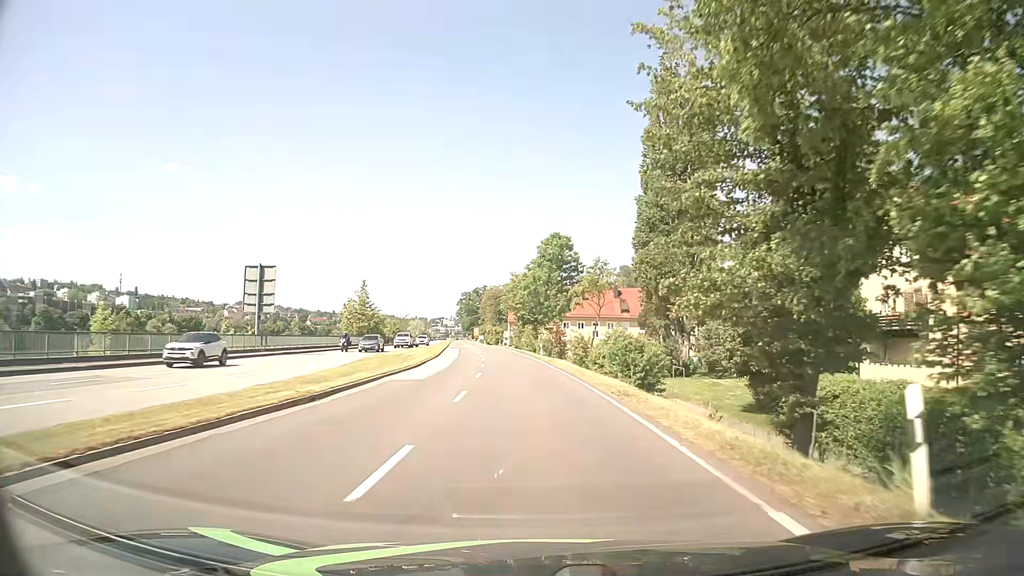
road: primary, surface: asphalt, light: Day
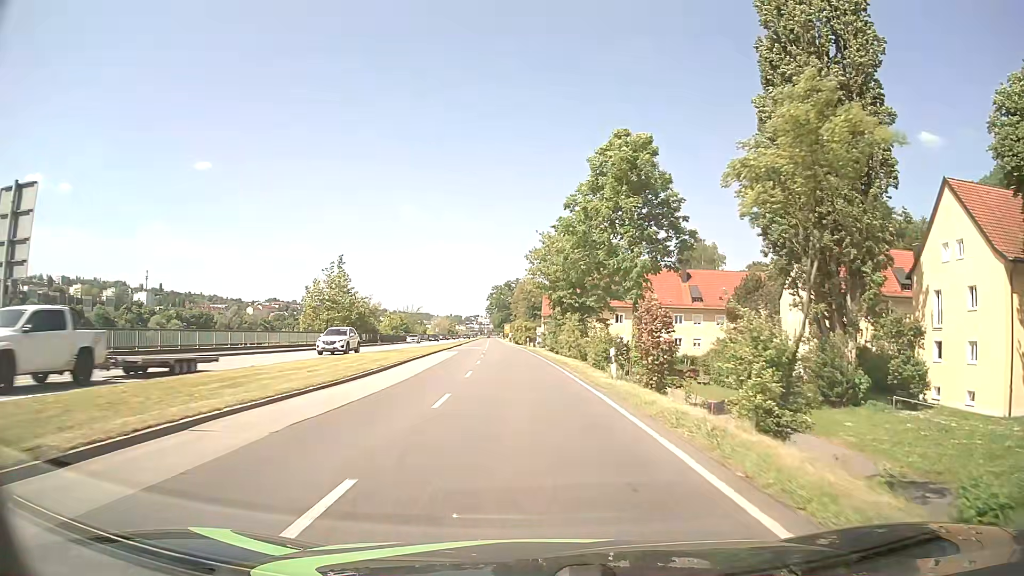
(-0.8, +30.1) m; -3°
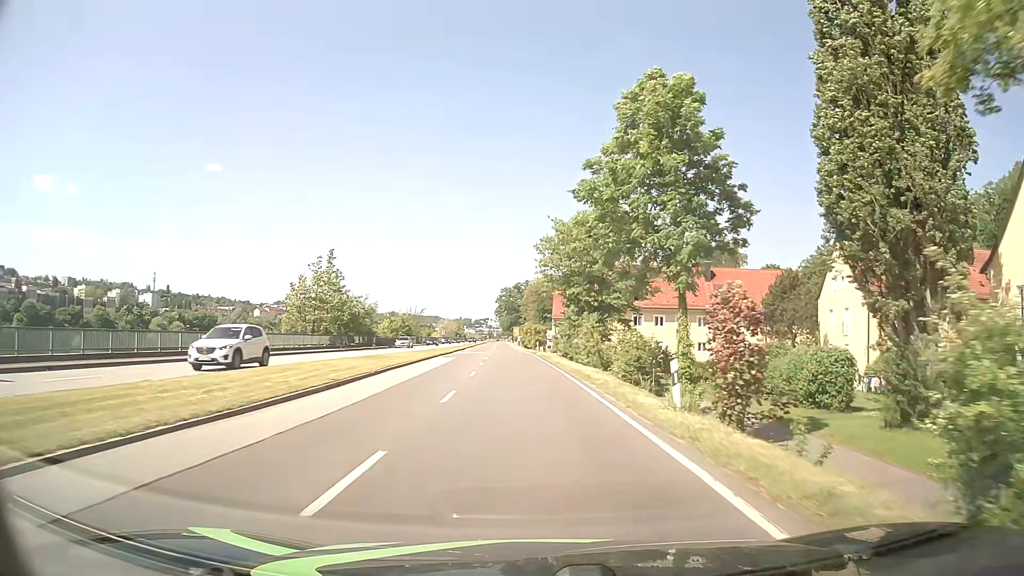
(0.0, +7.6) m; -1°
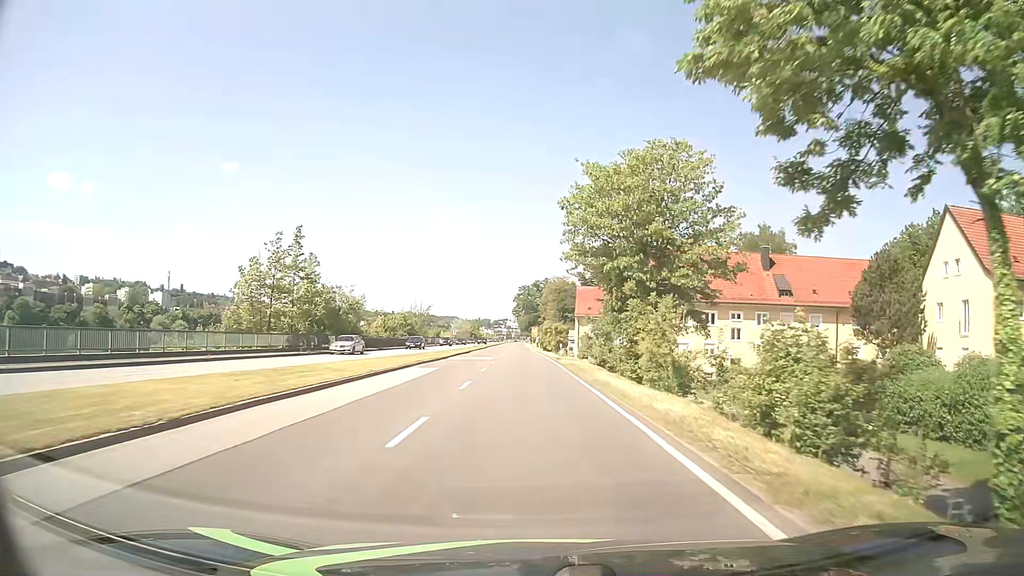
(-0.2, +15.2) m; -2°
